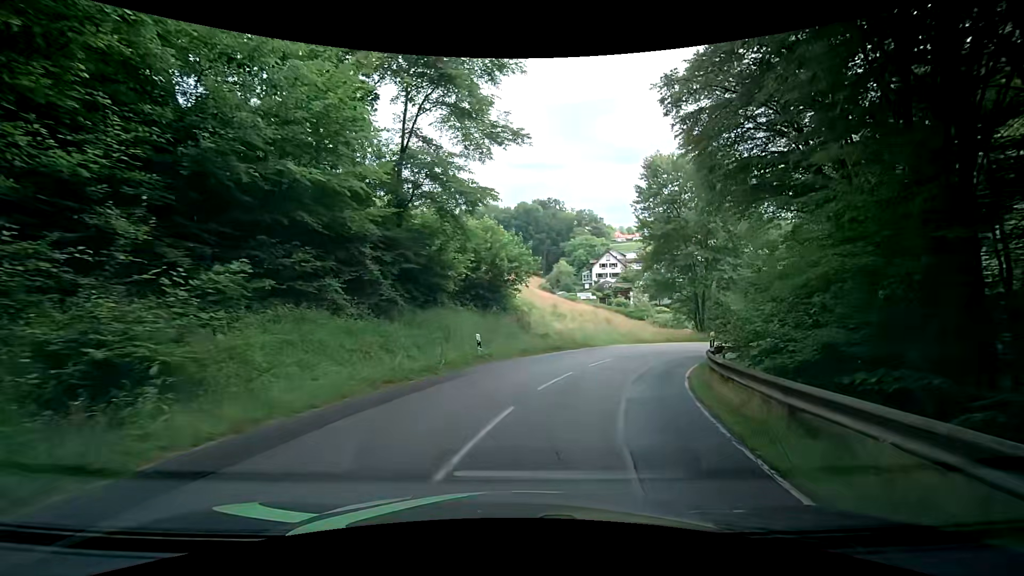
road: tertiary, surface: asphalt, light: Day
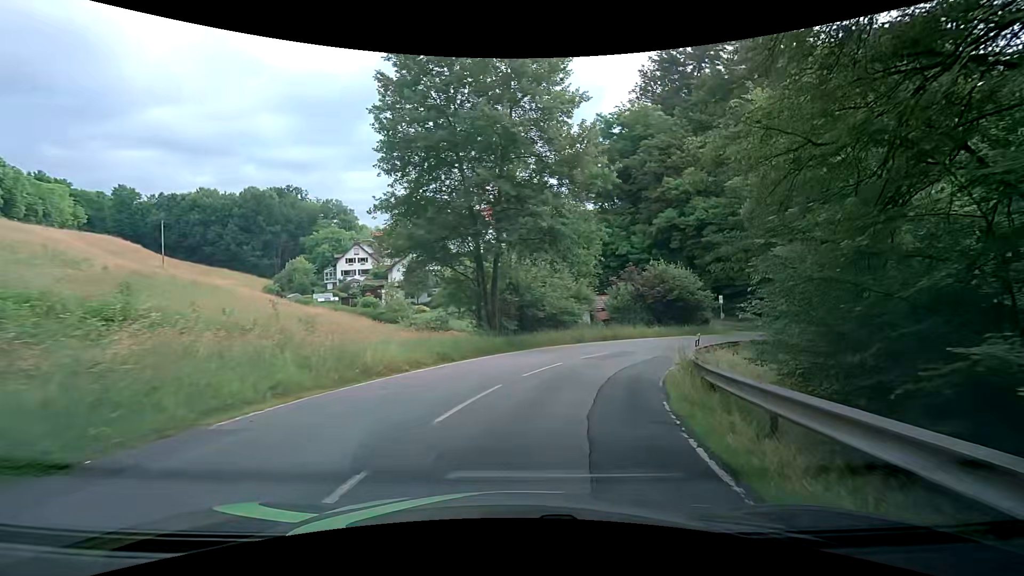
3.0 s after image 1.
(+5.0, +21.2) m; +30°
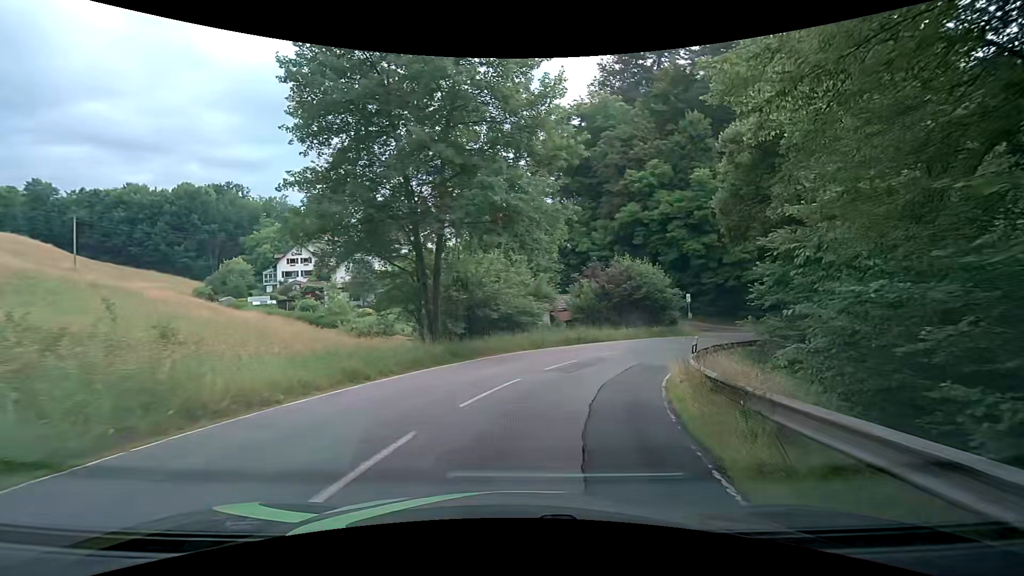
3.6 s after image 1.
(+0.2, +4.4) m; +3°
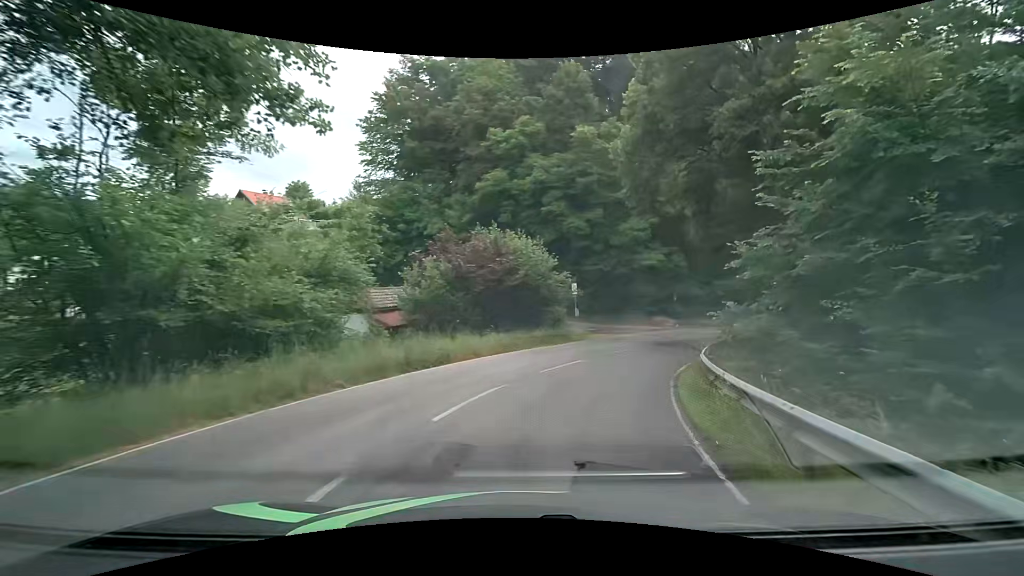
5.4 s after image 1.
(+1.7, +13.4) m; +15°
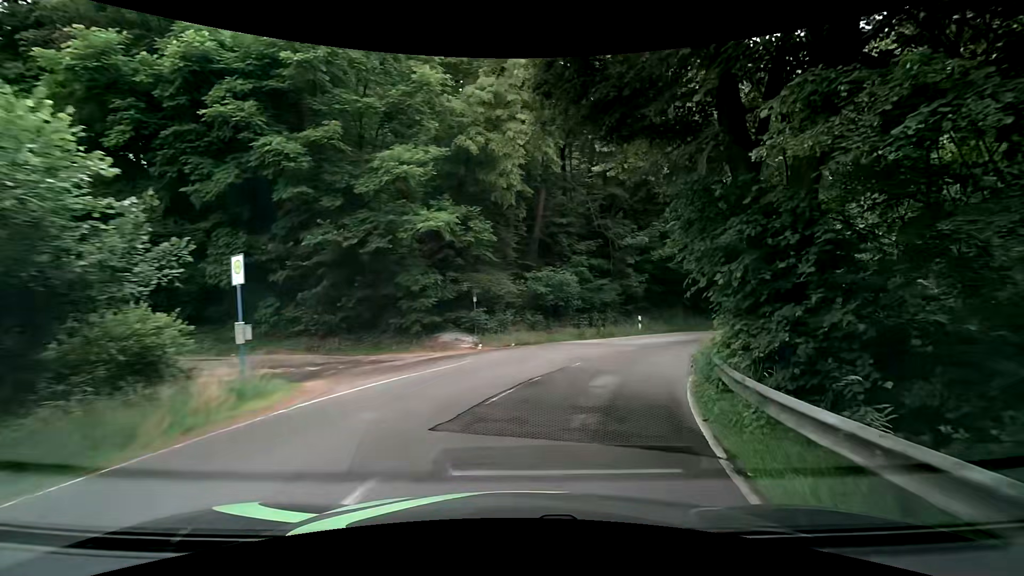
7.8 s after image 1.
(+3.6, +17.9) m; +24°
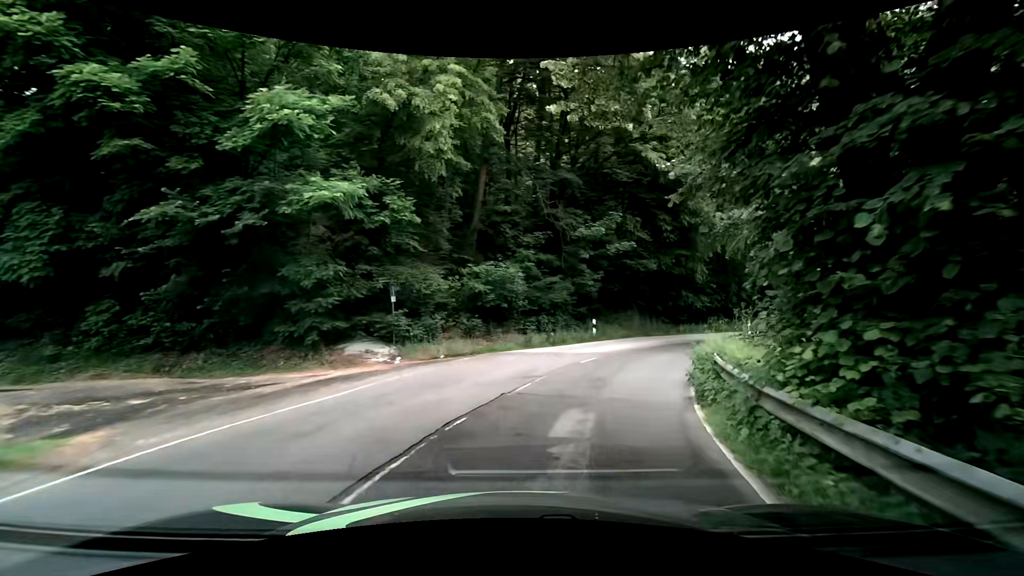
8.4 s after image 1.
(+0.2, +4.6) m; +5°
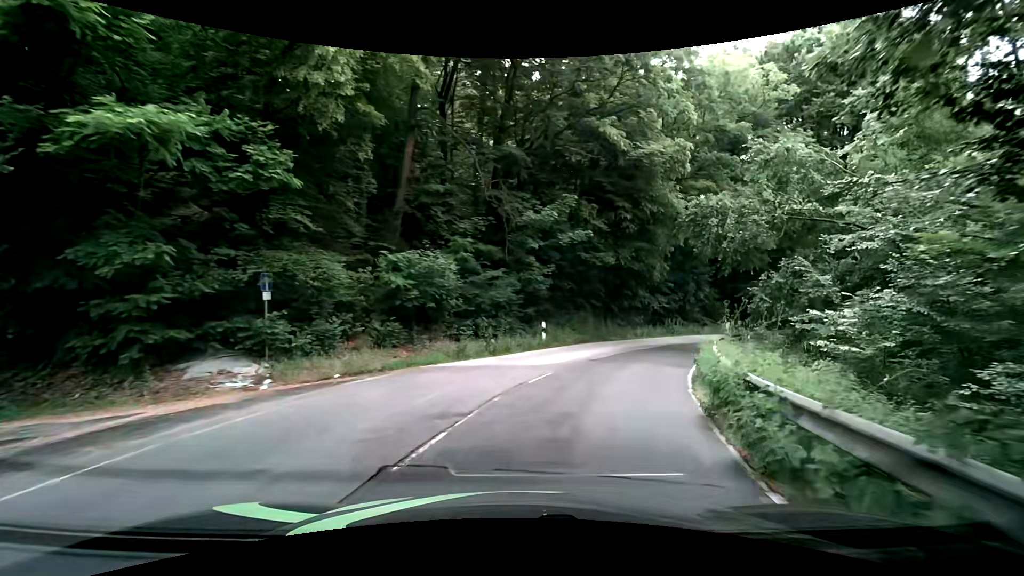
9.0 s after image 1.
(+0.3, +4.5) m; +7°
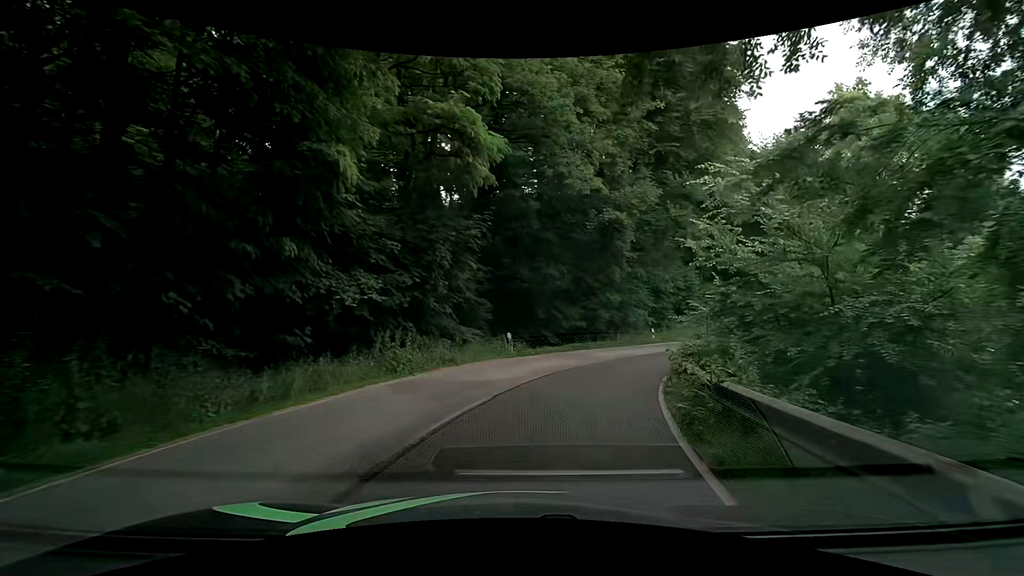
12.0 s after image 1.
(+6.0, +20.6) m; +29°
(+1, +10) (+5, +19) (+10, +28) (+16, +35) (+24, +42) (+31, +49) (+39, +55) (+46, +62) (+54, +69) (+61, +75) m
